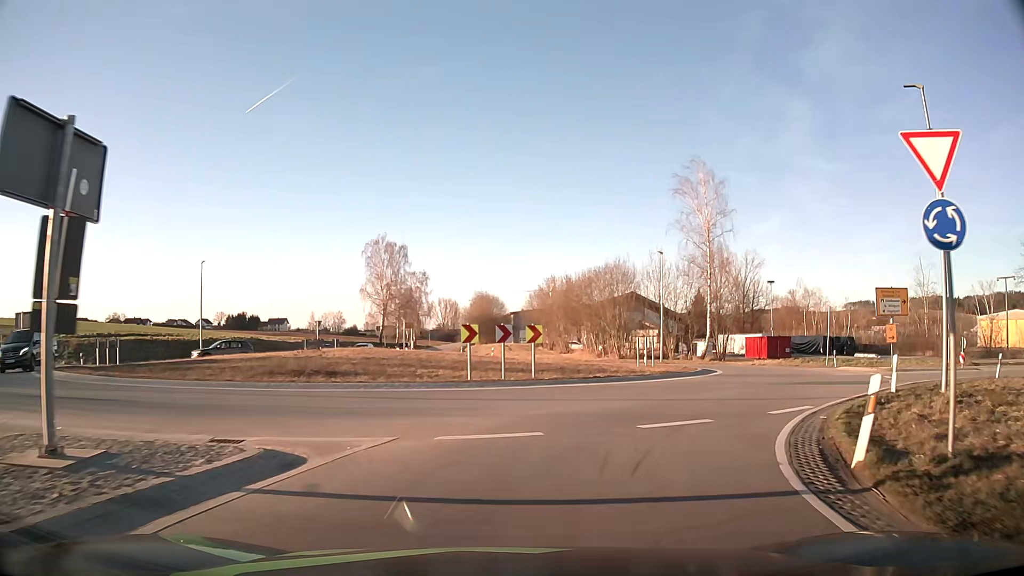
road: secondary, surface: asphalt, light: Day
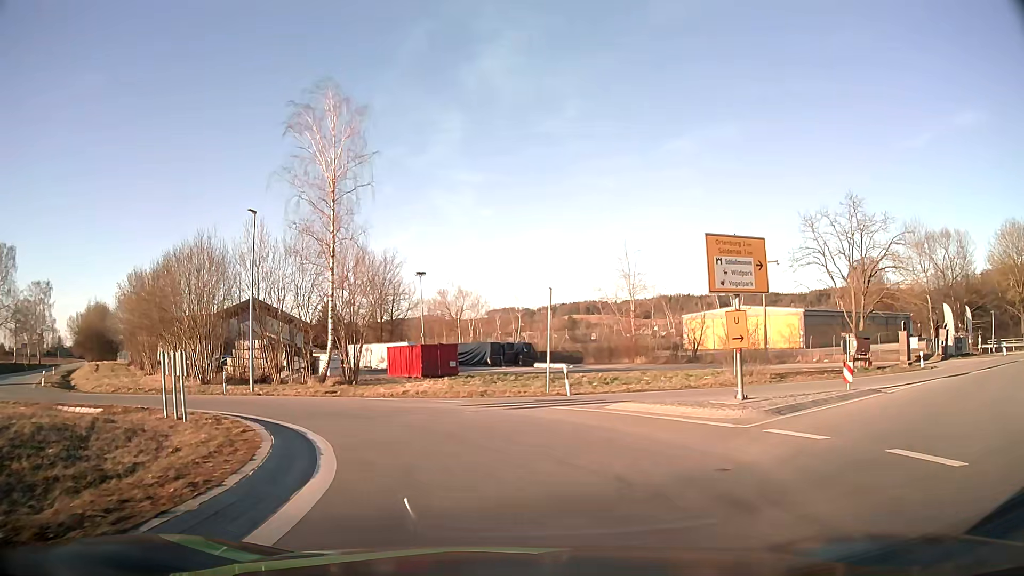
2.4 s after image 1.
(+5.4, +18.6) m; +32°
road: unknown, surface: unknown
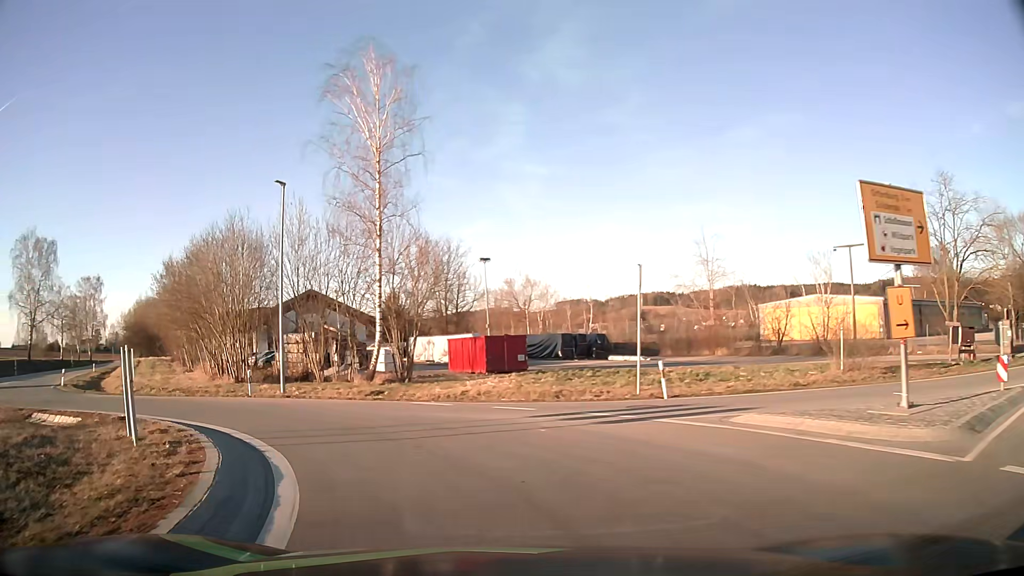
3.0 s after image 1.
(-0.2, +4.7) m; -7°
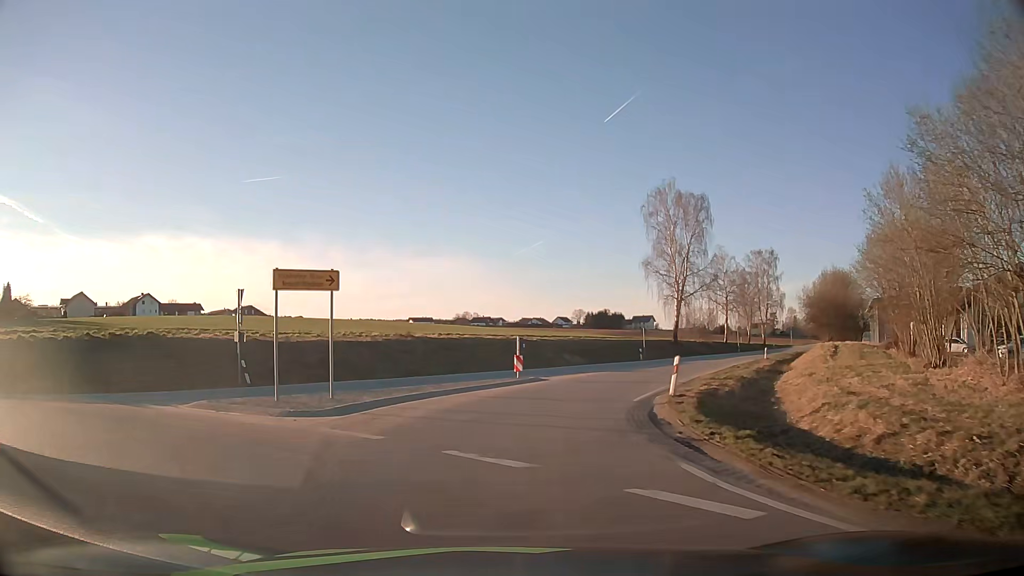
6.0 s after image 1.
(-12.3, +20.7) m; -58°
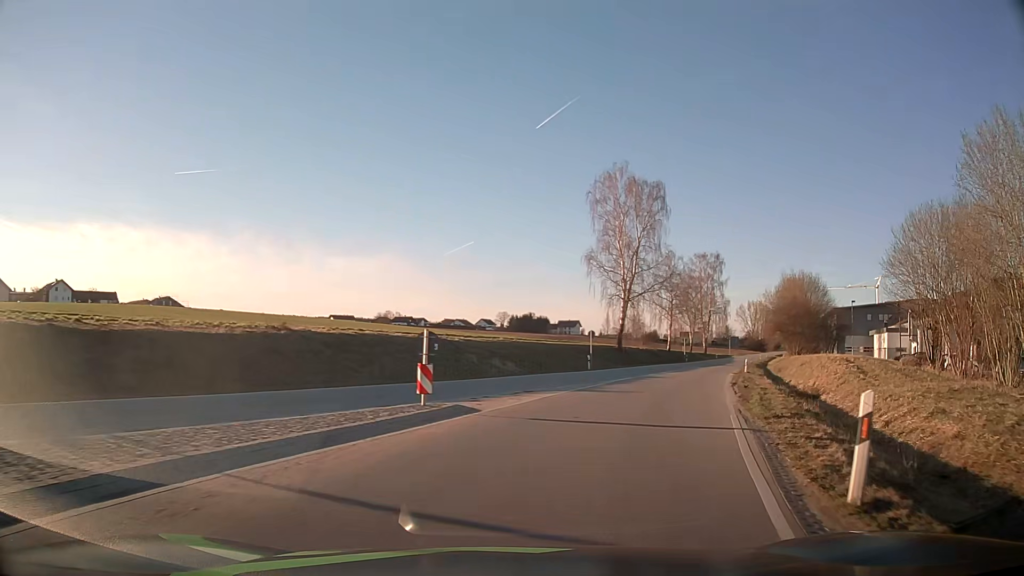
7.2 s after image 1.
(+0.3, +11.8) m; +6°
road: secondary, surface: asphalt
